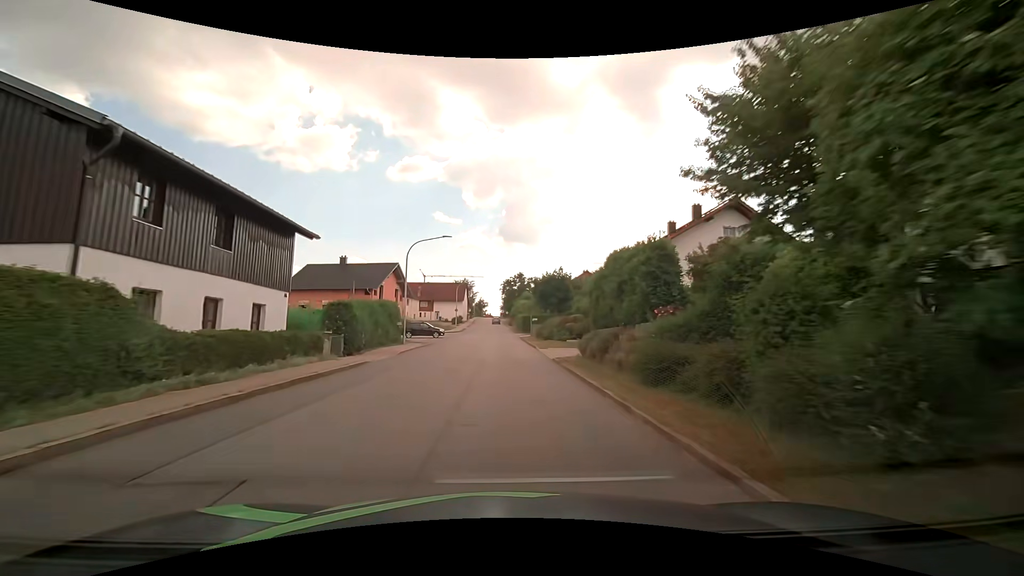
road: tertiary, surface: asphalt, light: Day
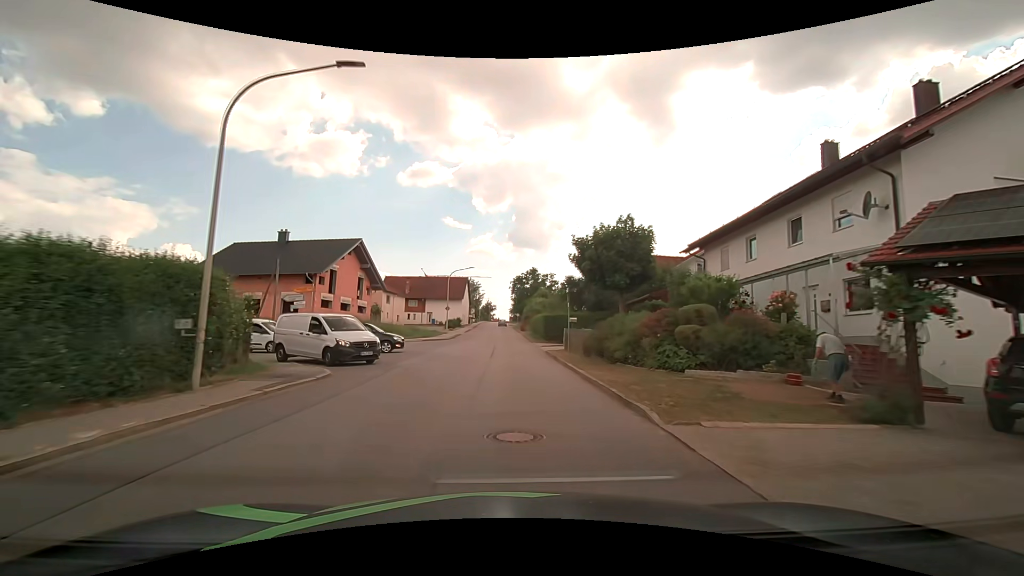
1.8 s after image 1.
(-0.2, +22.7) m; -1°
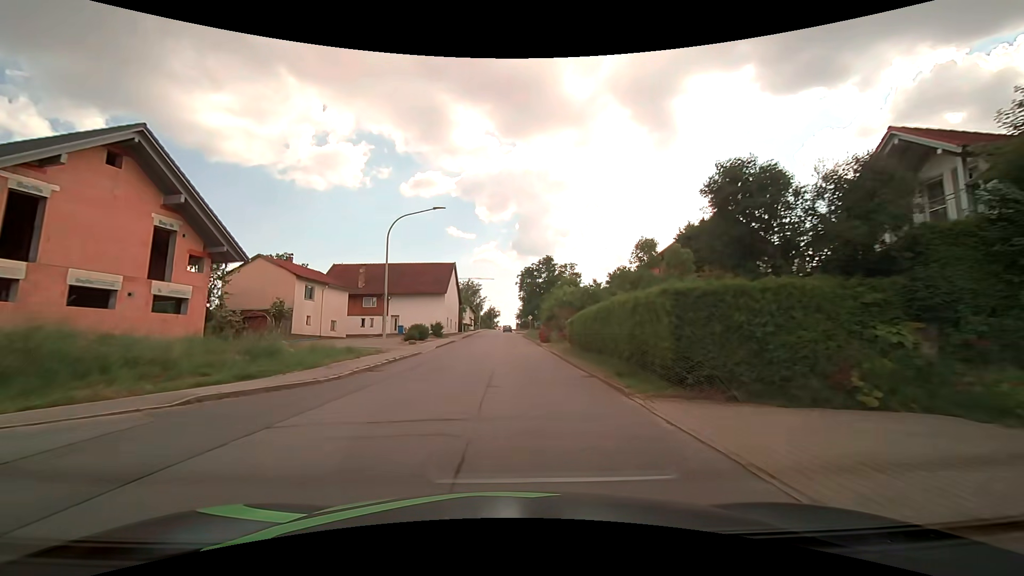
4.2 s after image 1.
(-0.1, +30.1) m; 0°
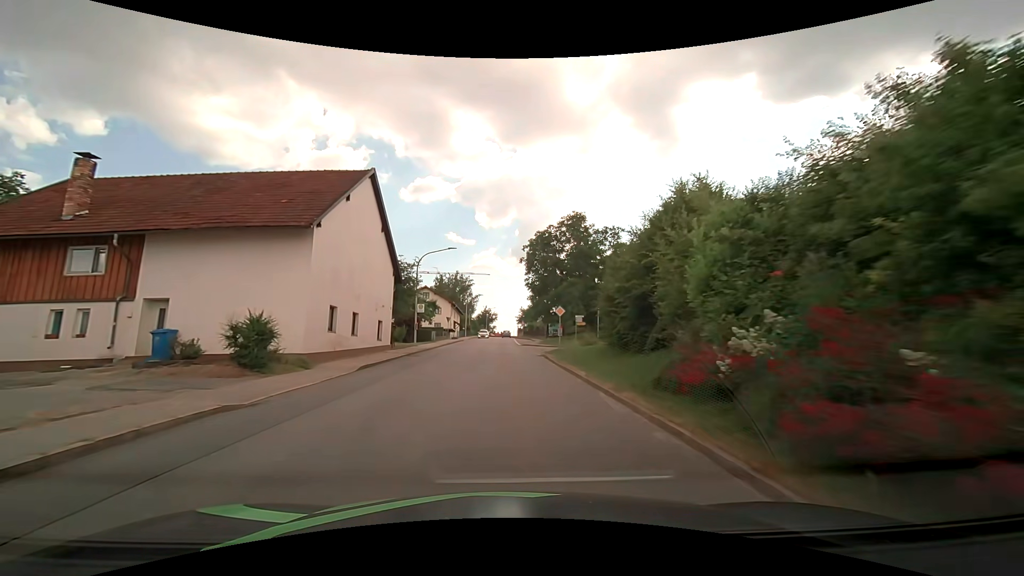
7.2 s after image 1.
(+0.1, +37.4) m; 0°
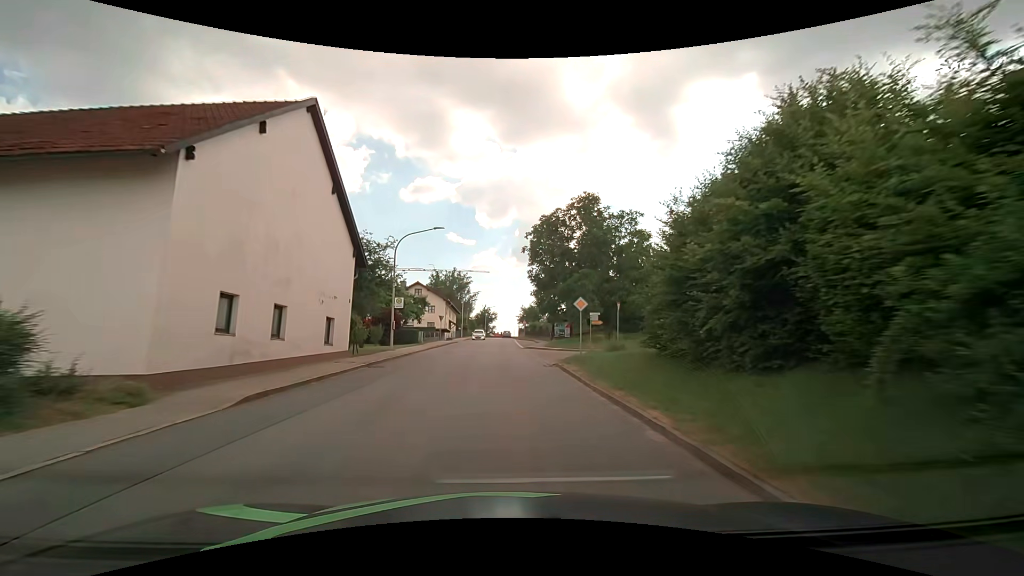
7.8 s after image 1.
(0.0, +7.5) m; 0°
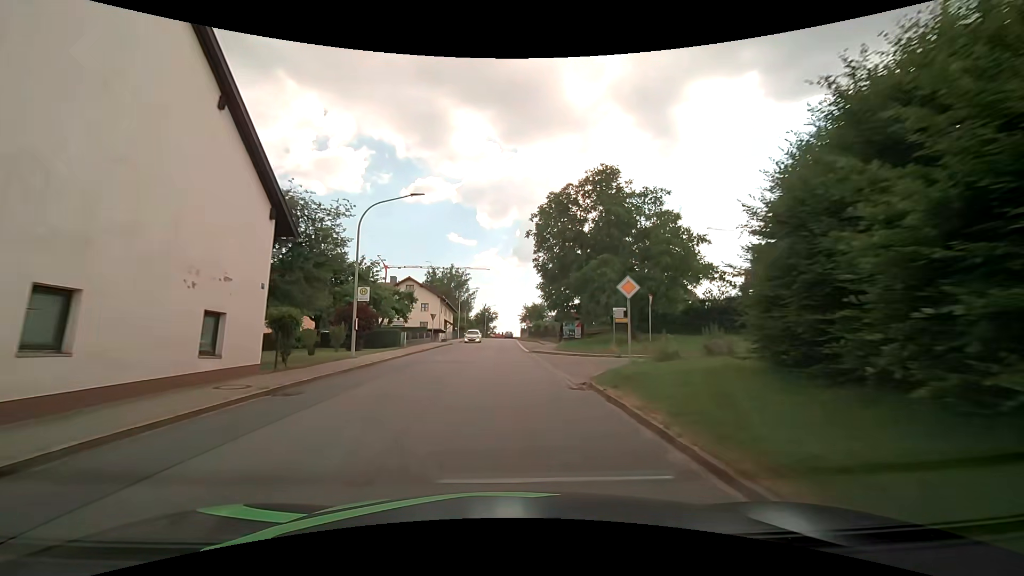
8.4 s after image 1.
(0.0, +7.5) m; 0°
